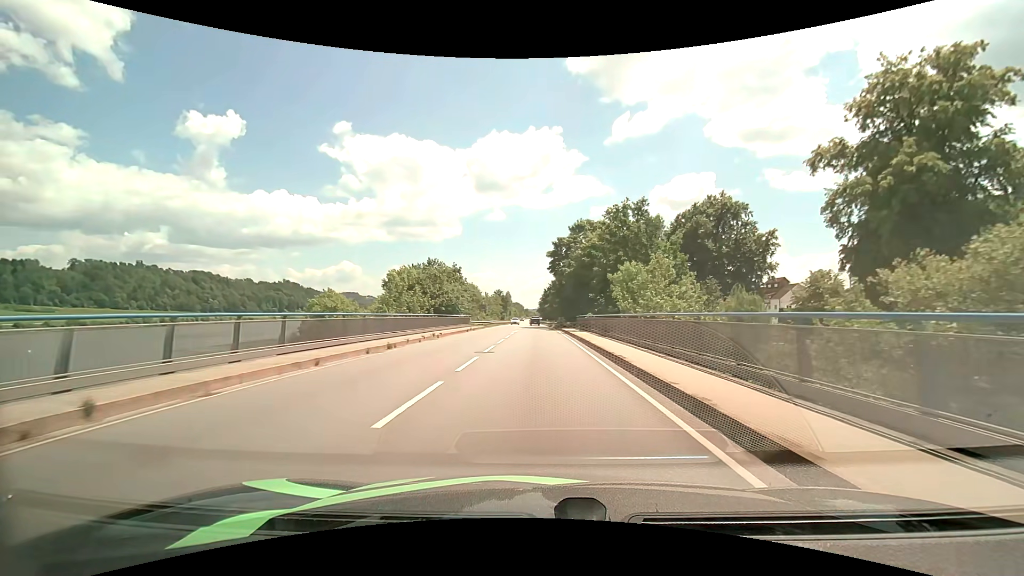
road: primary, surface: asphalt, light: Day
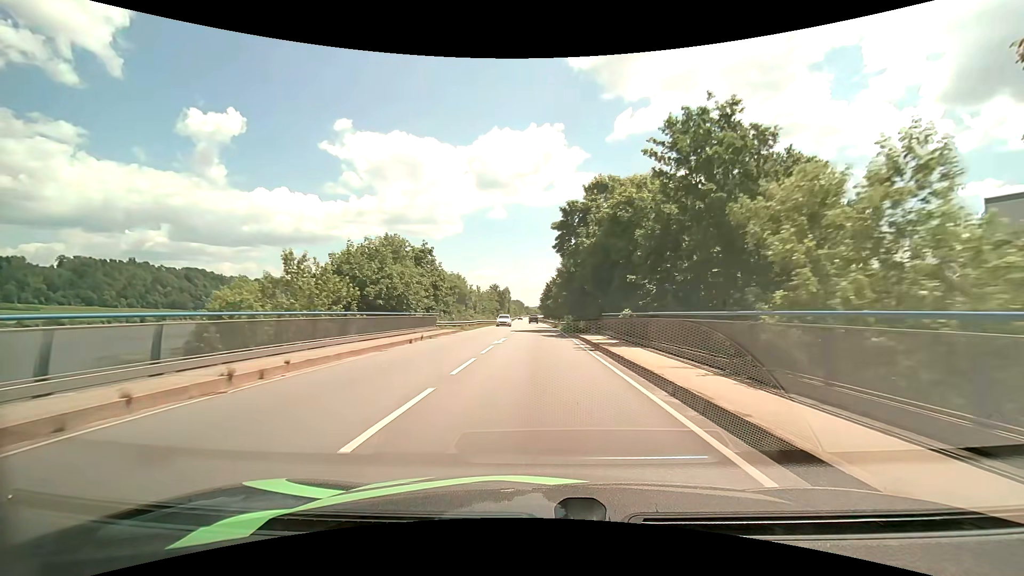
(0.0, +19.0) m; 0°
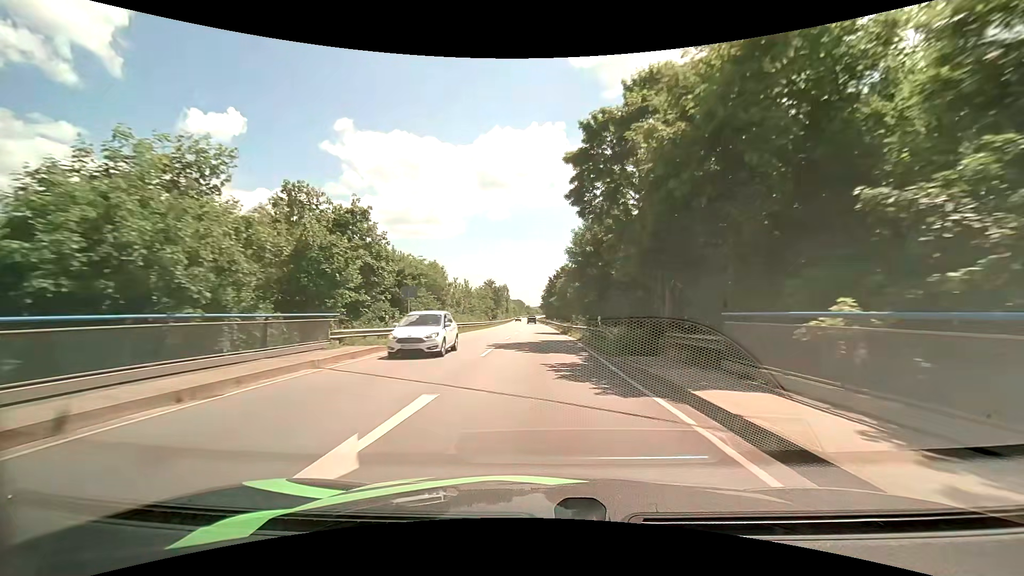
(0.0, +19.3) m; 0°
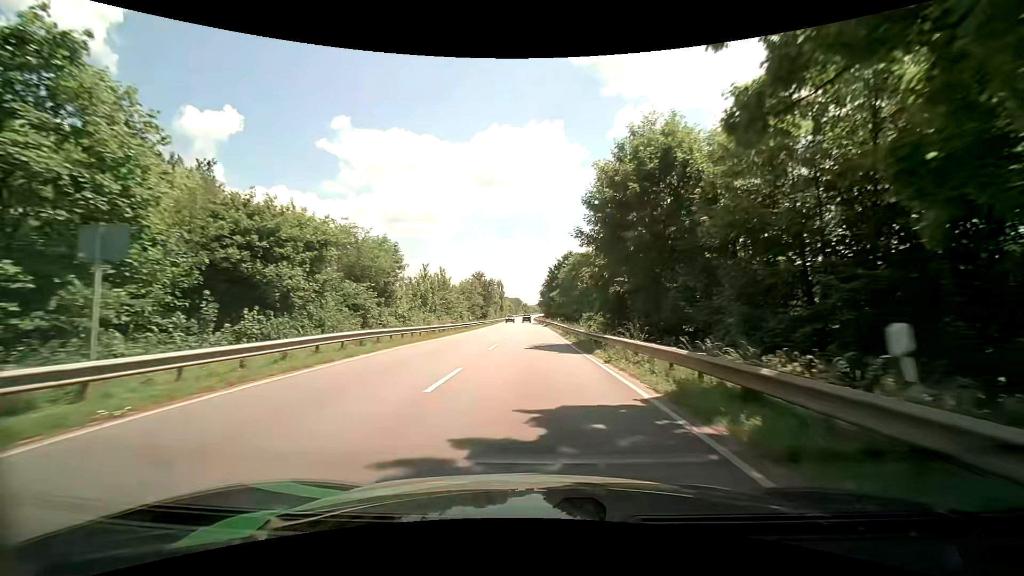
(0.0, +19.7) m; +1°
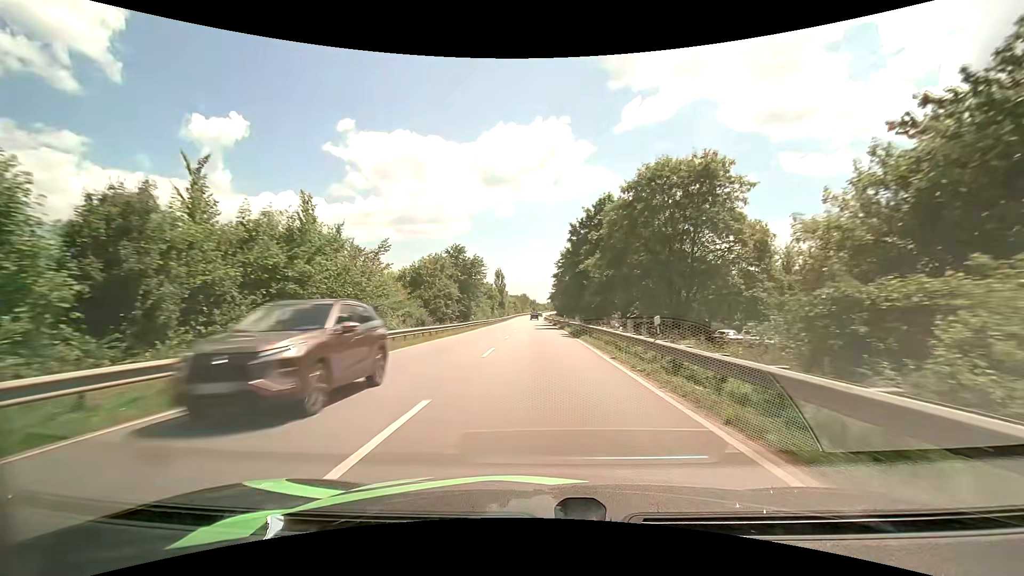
(-0.8, +40.9) m; -2°
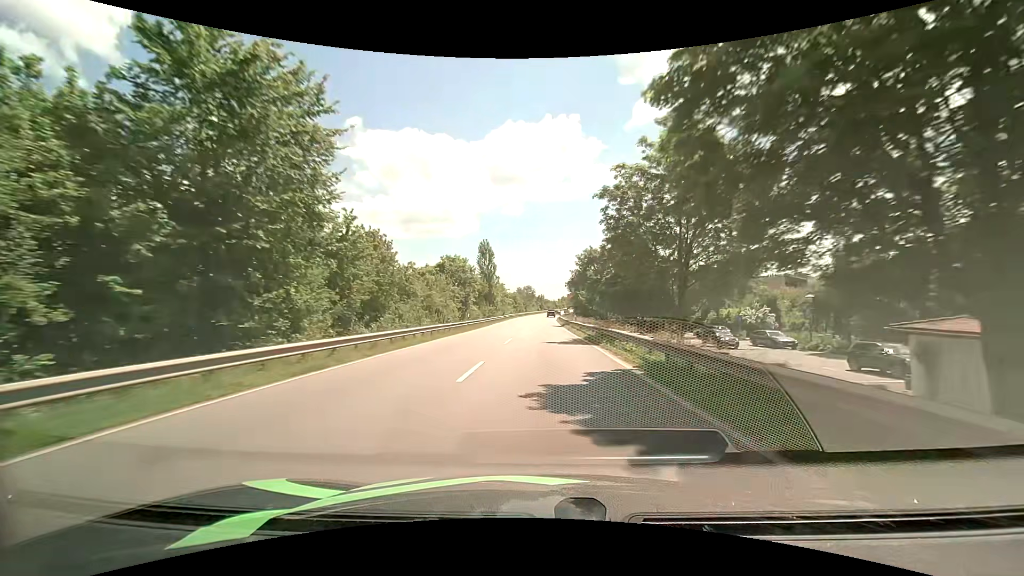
(-0.3, +54.0) m; -1°
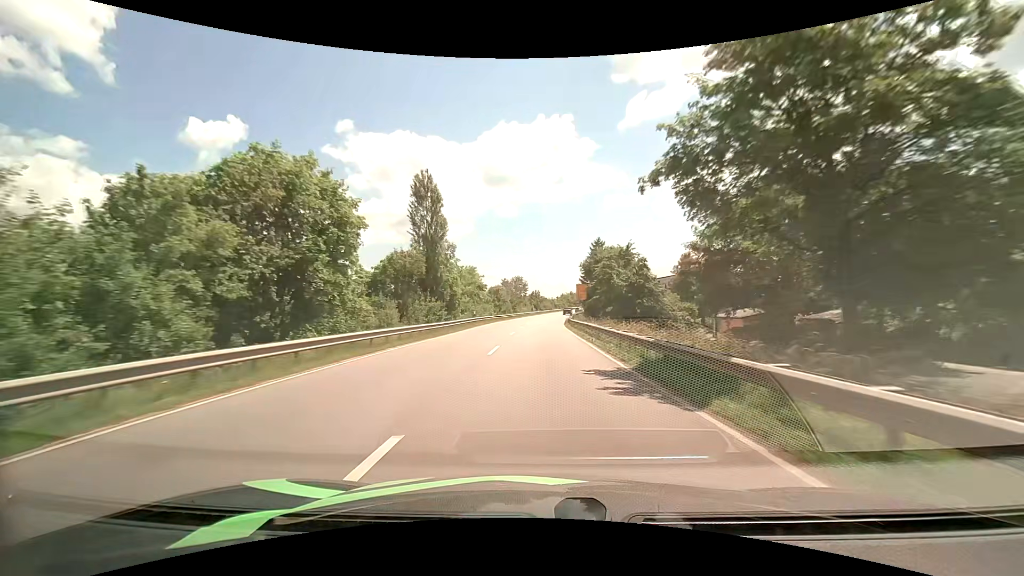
(-0.1, +44.5) m; 0°
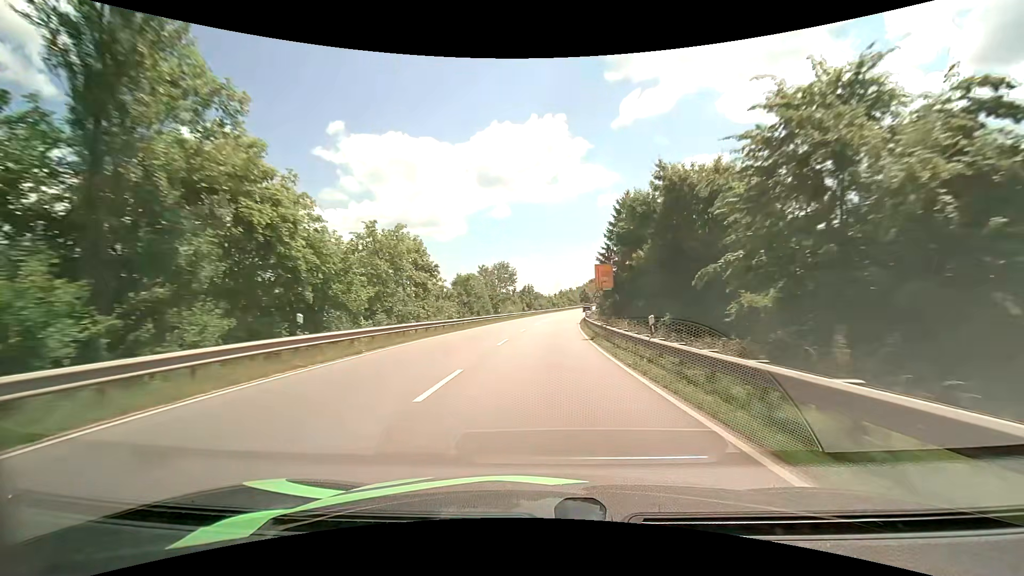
(+0.2, +33.9) m; +1°
(0, +10) (0, +20) (+1, +30) (+1, +40) (+2, +50) (+3, +60) (+4, +70) (+5, +80) (+7, +90) (+8, +100) m
